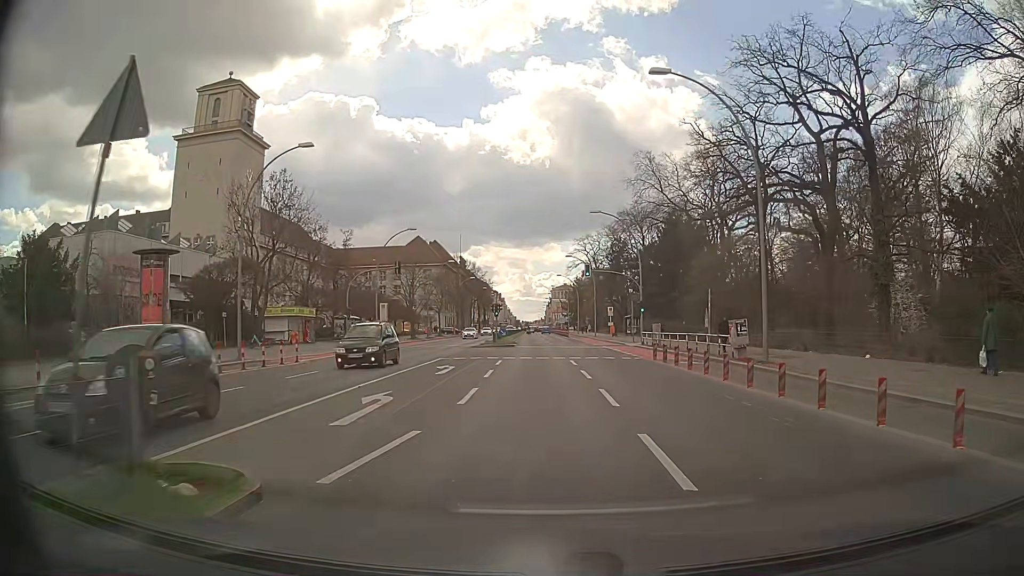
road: primary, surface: asphalt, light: Day
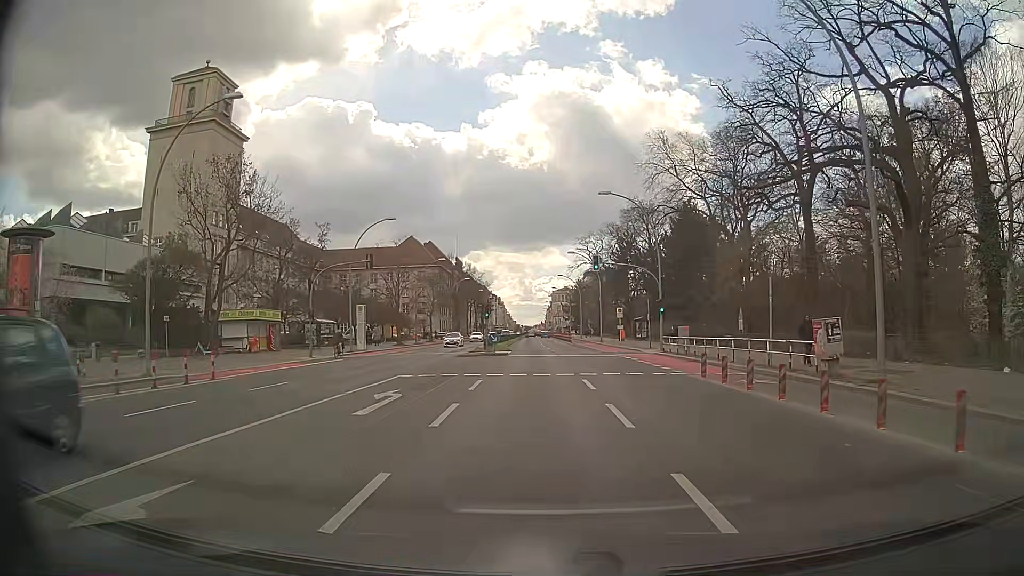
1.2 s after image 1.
(0.0, +8.5) m; 0°
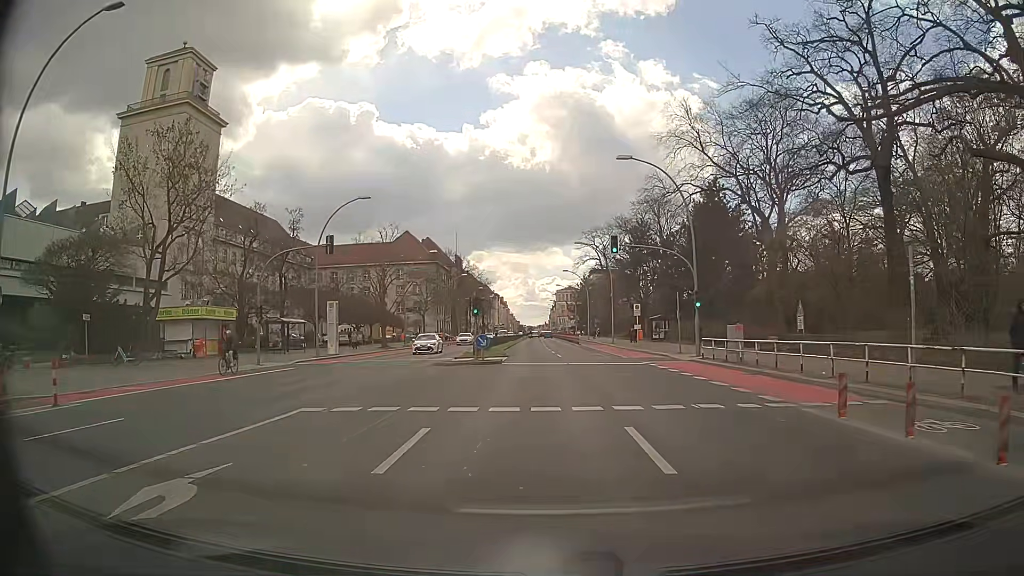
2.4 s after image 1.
(0.0, +9.0) m; -1°
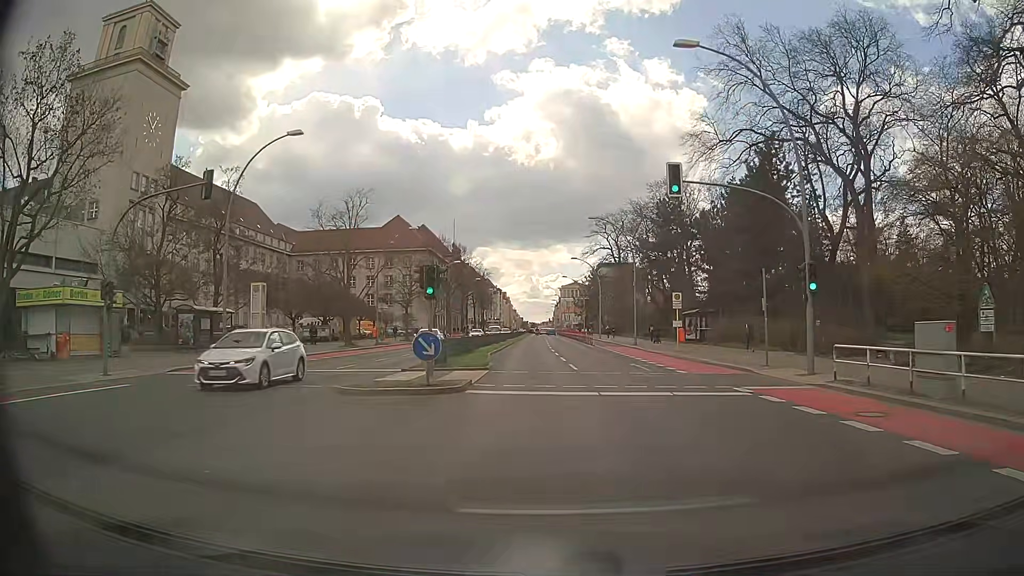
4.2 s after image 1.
(0.0, +14.1) m; 0°
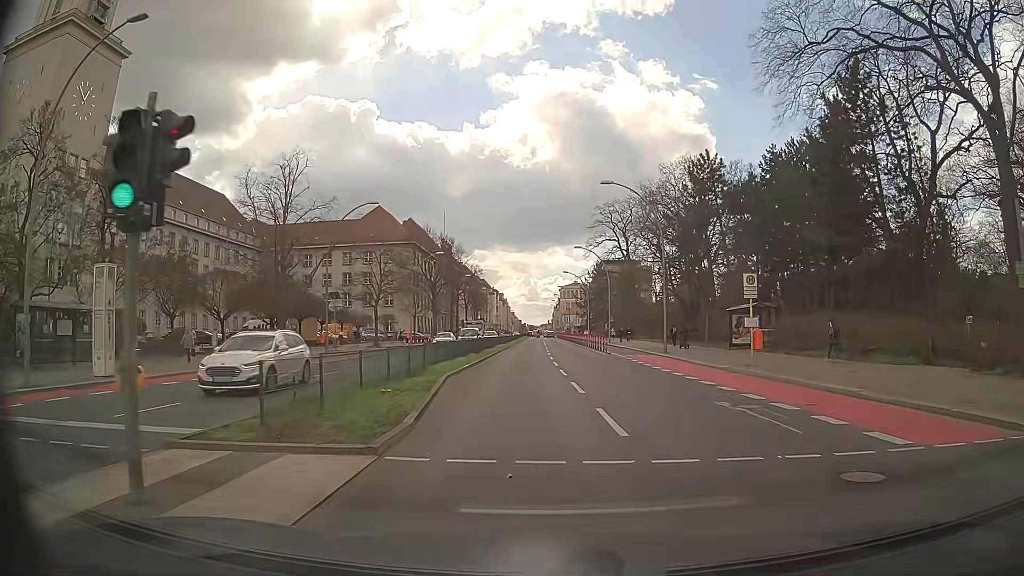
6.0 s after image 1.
(+0.1, +13.9) m; 0°
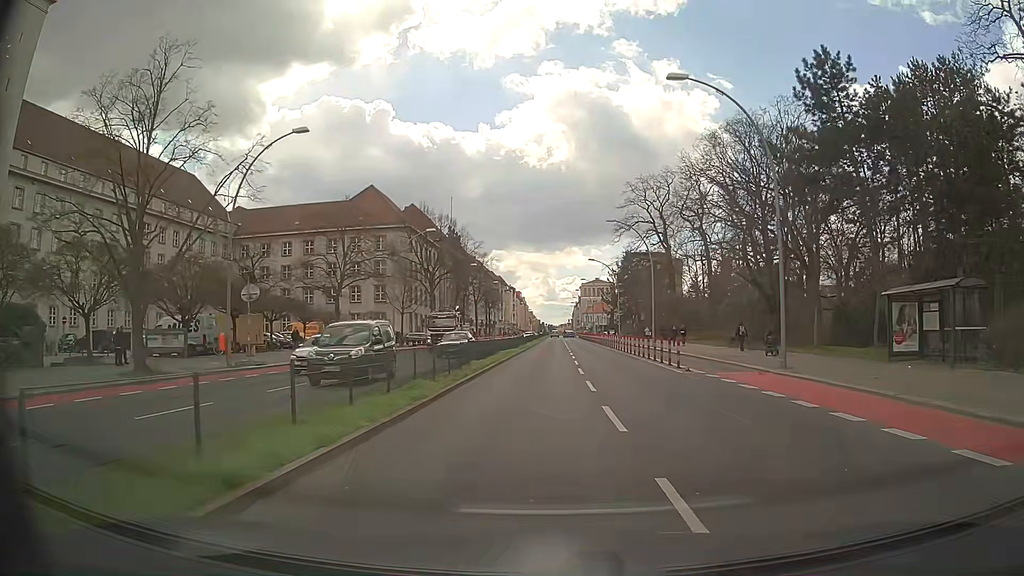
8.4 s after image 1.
(-0.2, +17.7) m; -2°
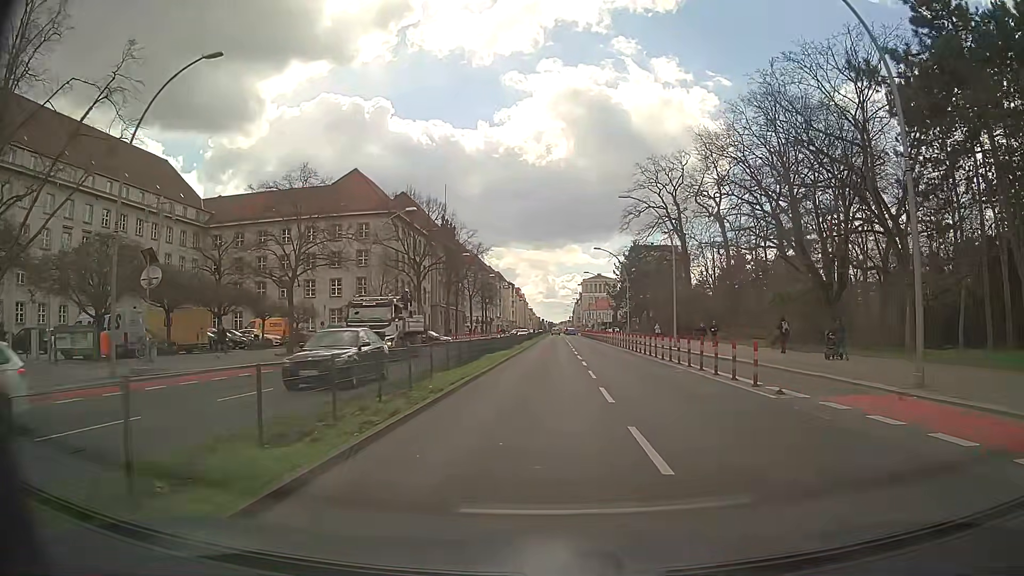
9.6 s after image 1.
(0.0, +9.1) m; 0°
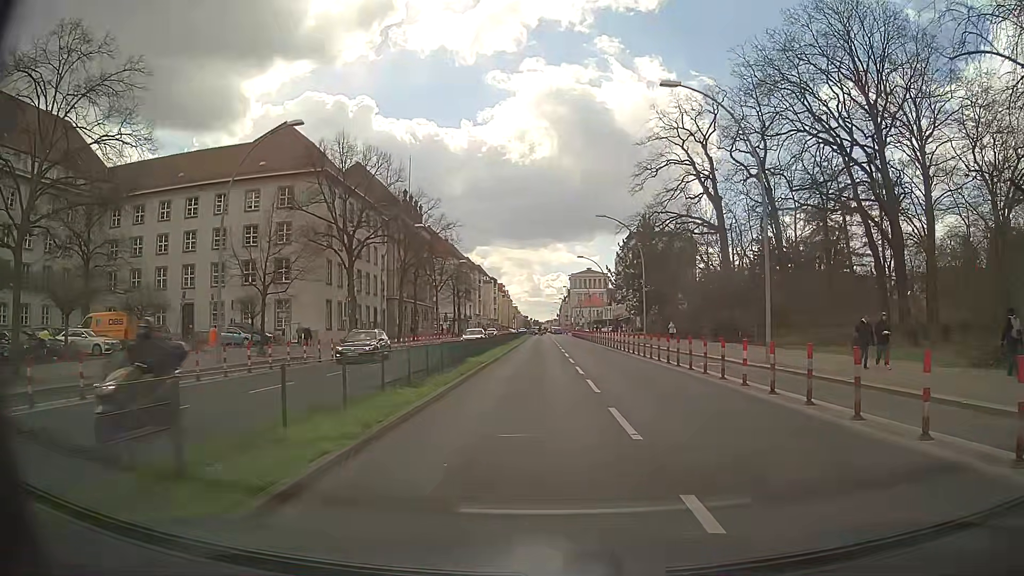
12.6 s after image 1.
(+0.4, +21.9) m; +1°
(0, +10) (0, +20) (0, +30) (0, +40) (+1, +50) (+2, +60) (+3, +70) (+3, +80) (+3, +90) (+3, +100) m
